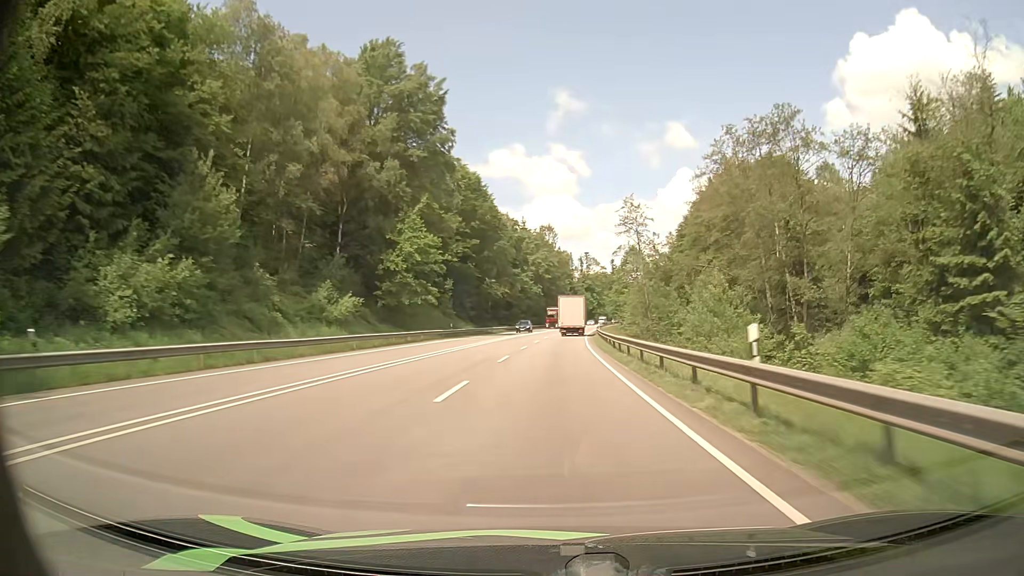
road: primary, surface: asphalt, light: Day
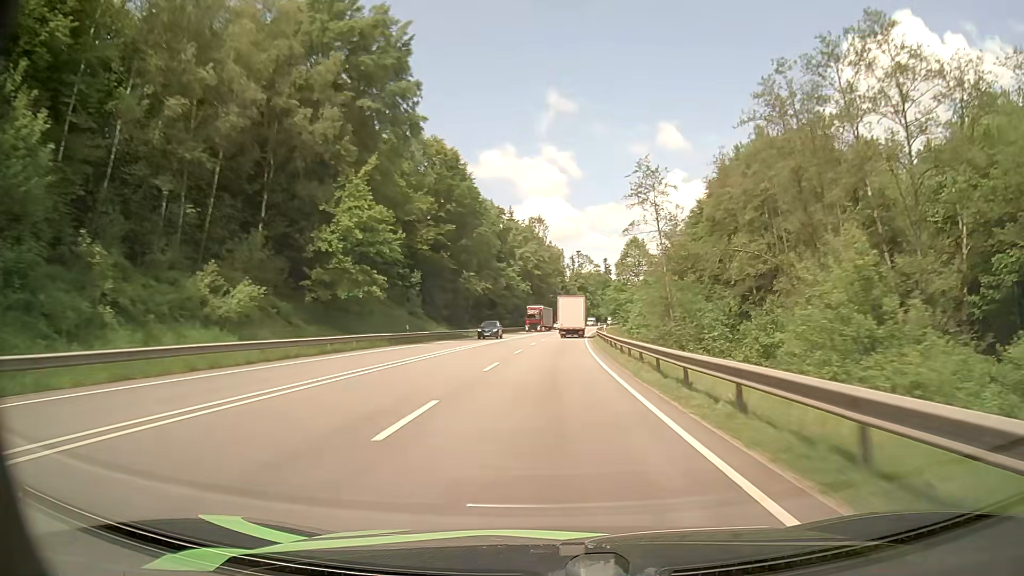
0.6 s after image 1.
(+0.2, +15.9) m; +1°
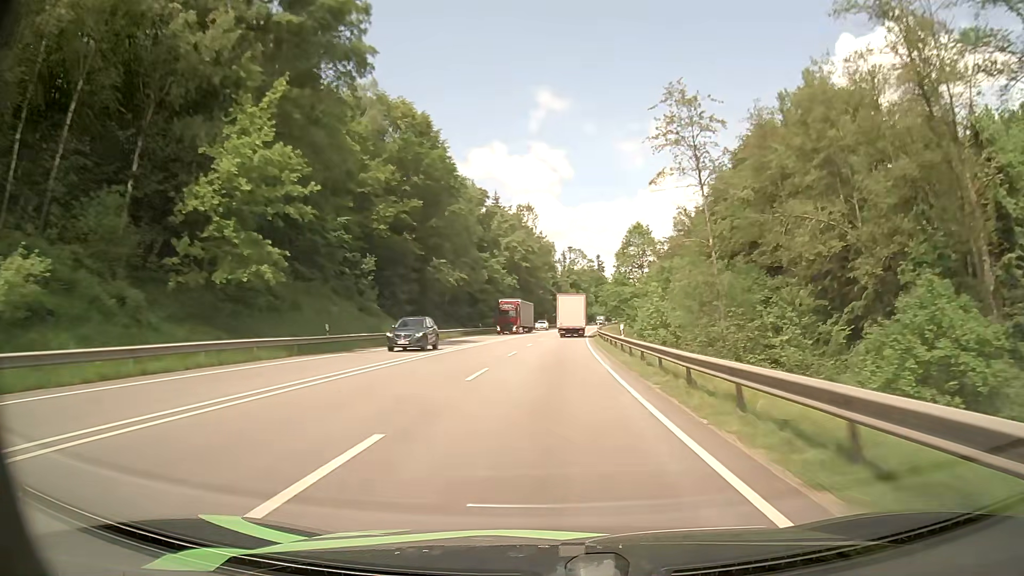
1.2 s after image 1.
(+0.1, +15.9) m; +1°
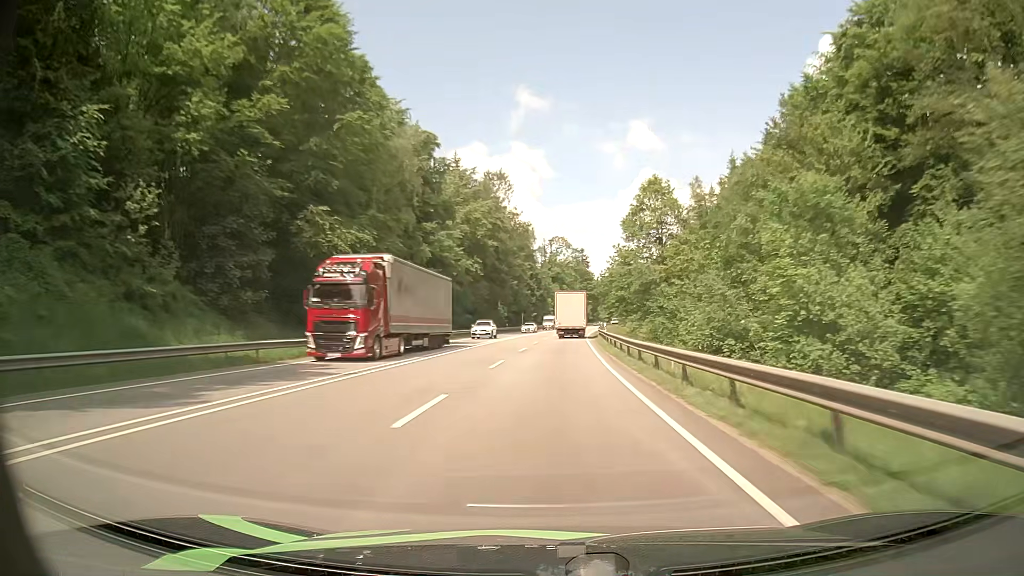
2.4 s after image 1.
(+0.5, +31.7) m; +2°
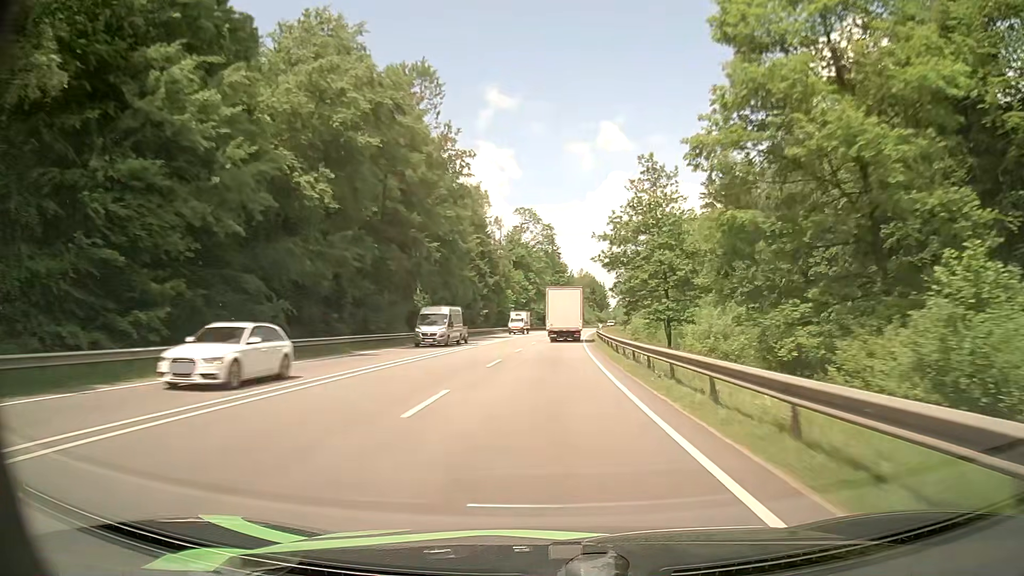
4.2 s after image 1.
(+1.2, +47.4) m; +3°
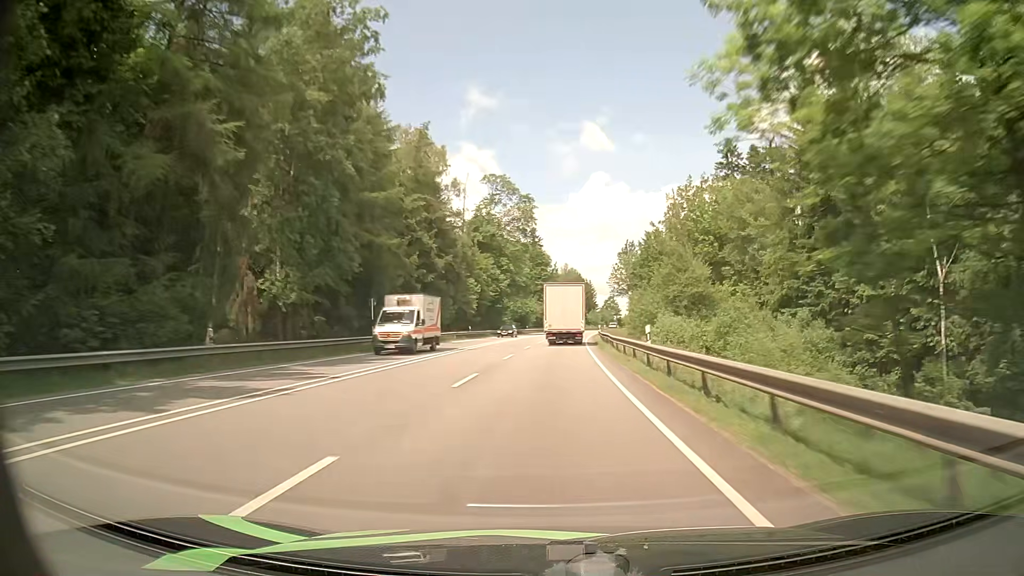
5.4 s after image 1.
(+0.4, +31.5) m; +2°
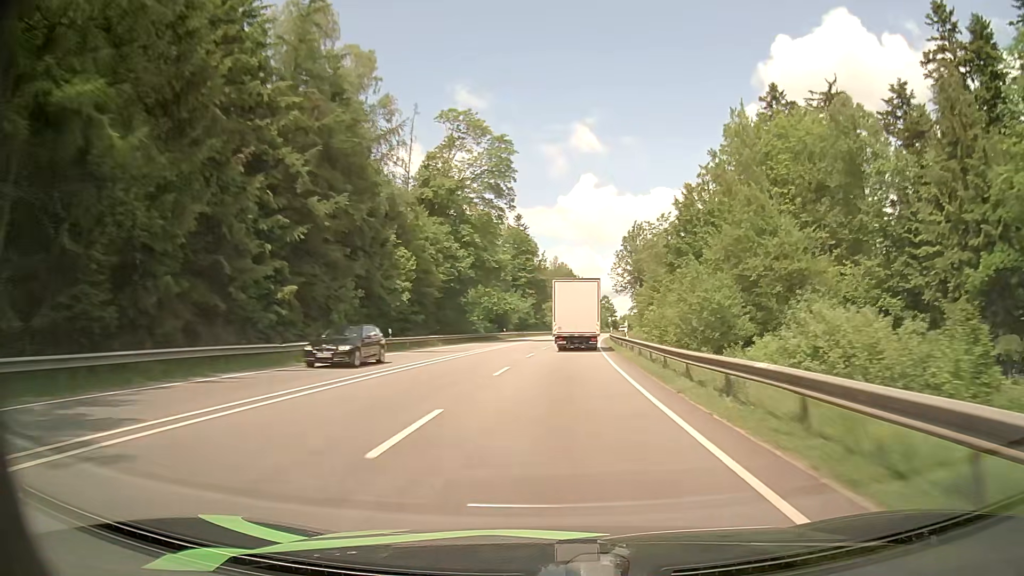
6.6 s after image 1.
(+0.3, +32.4) m; +1°
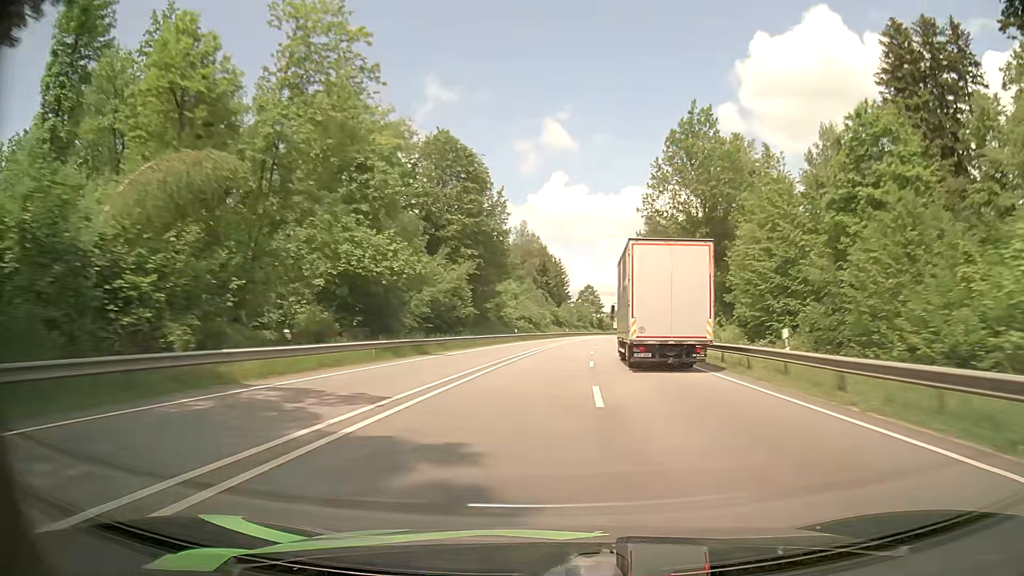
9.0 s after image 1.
(+0.8, +68.7) m; +2°
(0, +10) (0, +20) (0, +30) (+1, +40) (+1, +50) (+2, +60) (+3, +70) (+4, +80) (+5, +90) (+7, +100) m
